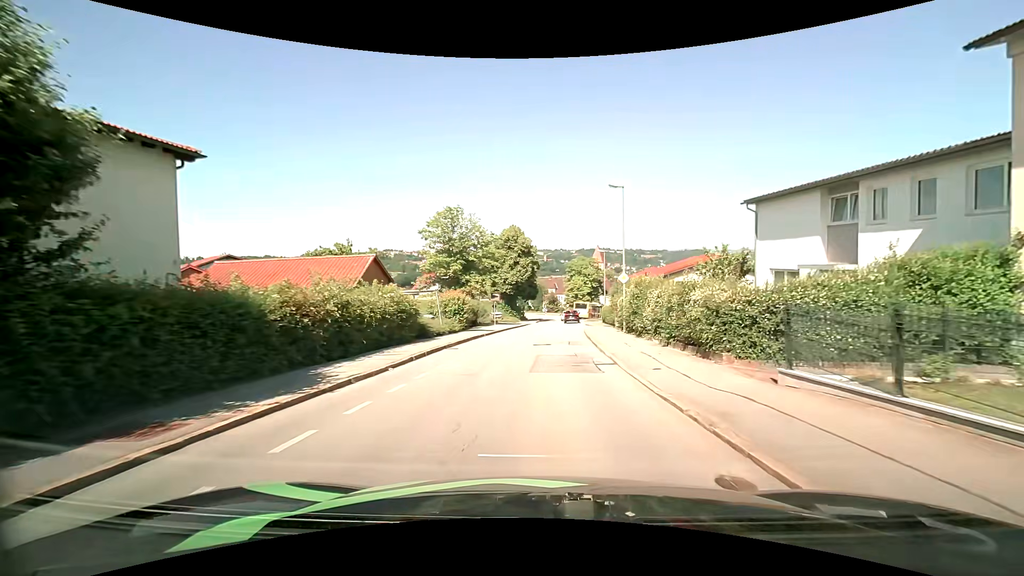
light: Day
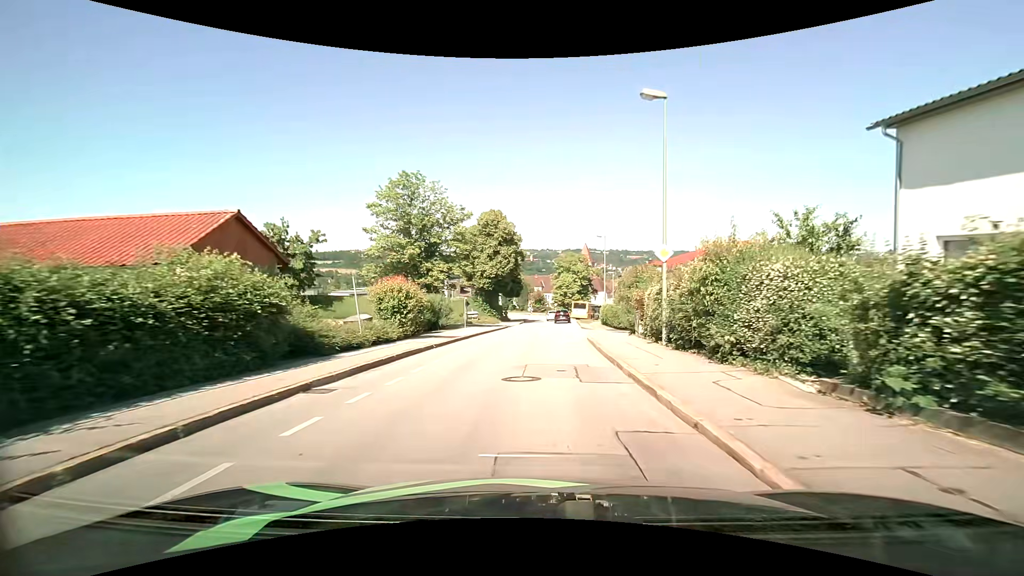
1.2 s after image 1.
(+0.2, +11.3) m; +2°
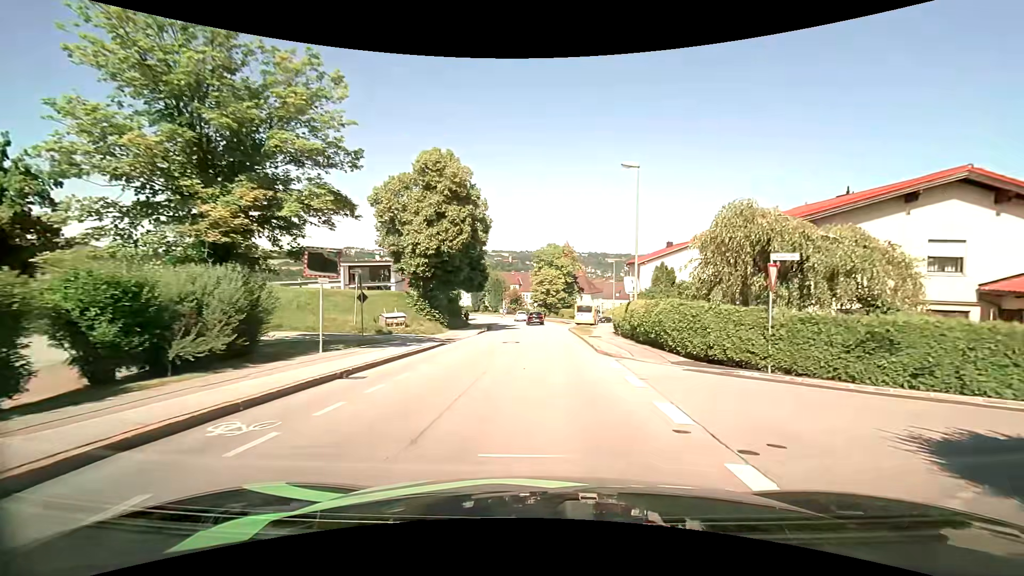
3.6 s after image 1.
(+0.3, +22.4) m; +2°
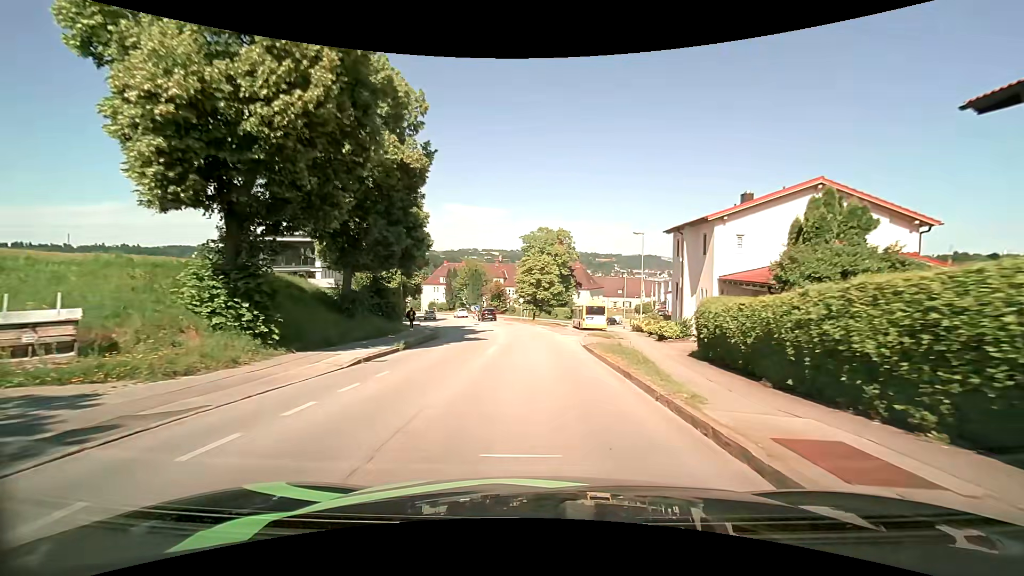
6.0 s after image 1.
(+0.2, +22.1) m; +1°
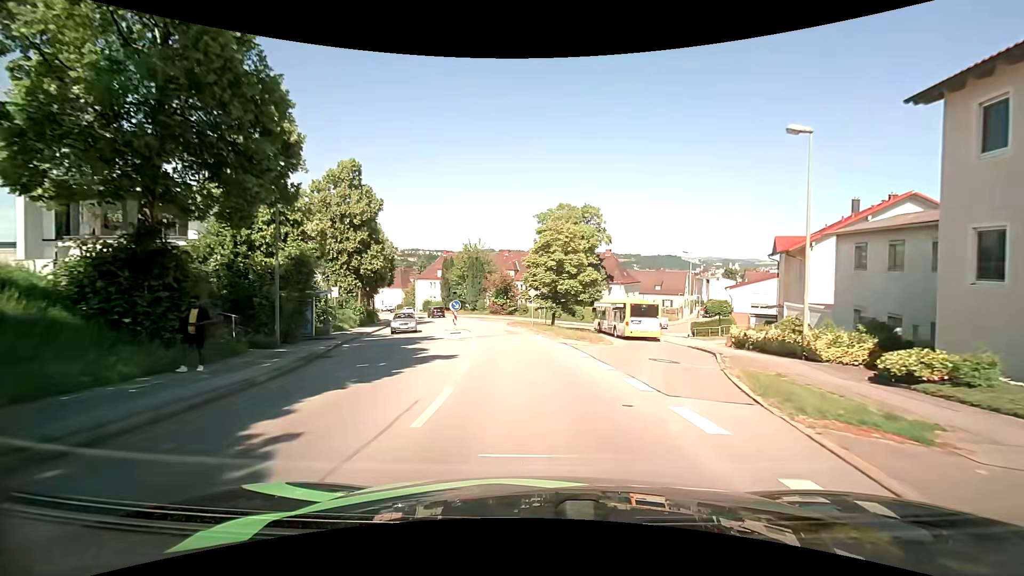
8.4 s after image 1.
(-0.3, +21.9) m; -3°
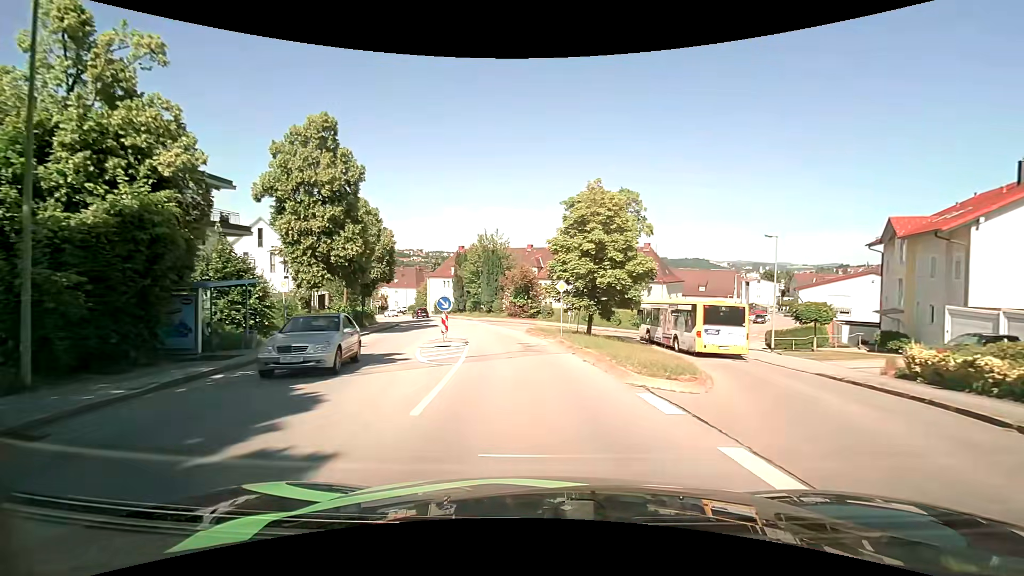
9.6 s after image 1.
(-0.2, +10.9) m; -3°
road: residential
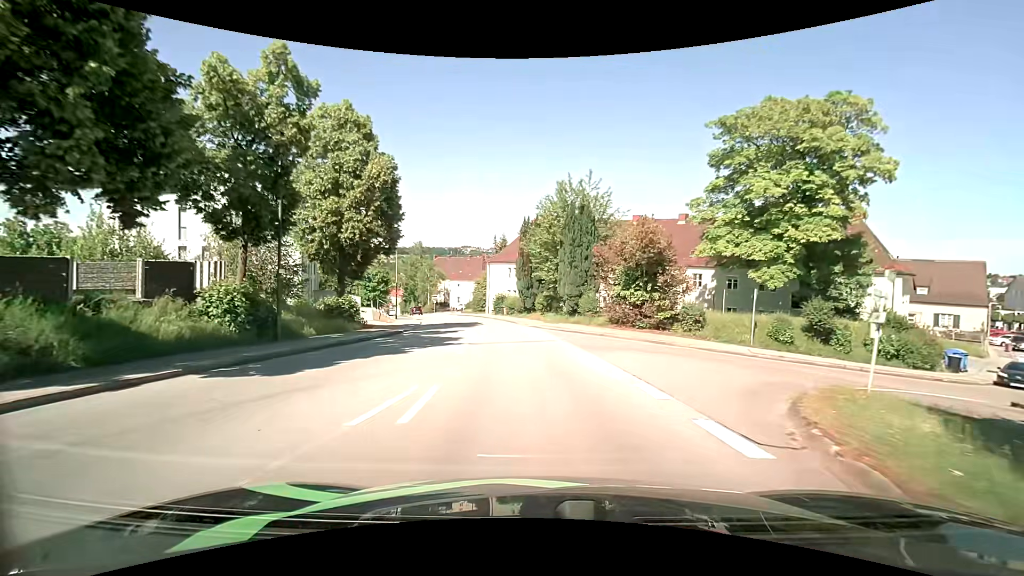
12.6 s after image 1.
(-2.2, +26.5) m; -10°
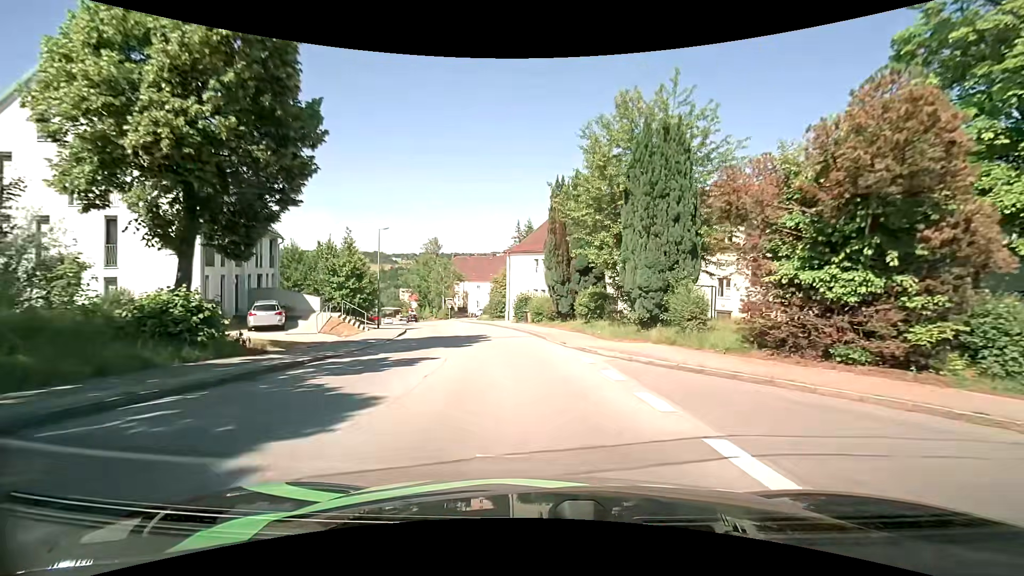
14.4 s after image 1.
(-0.4, +15.7) m; -3°
